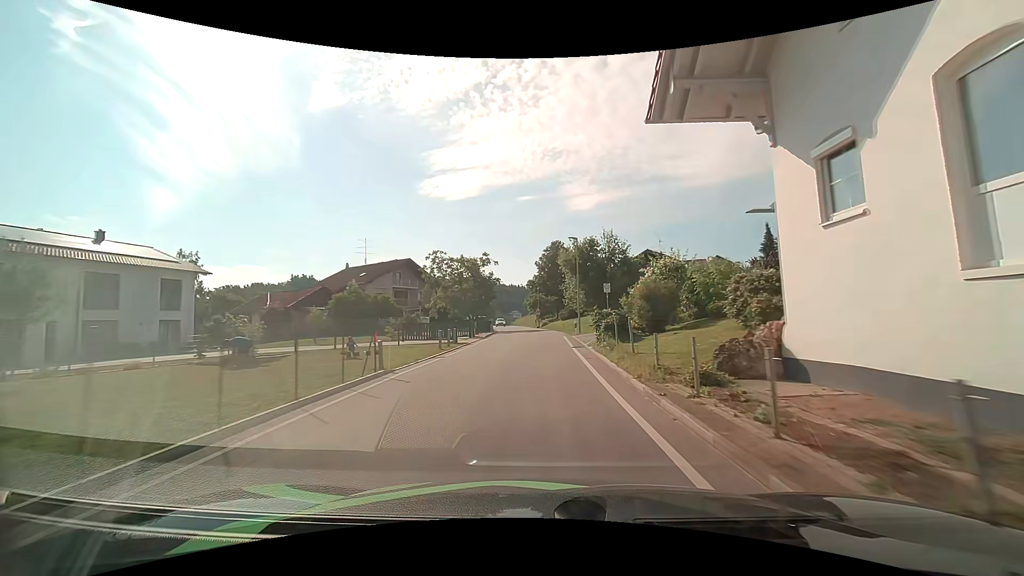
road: tertiary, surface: asphalt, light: Day
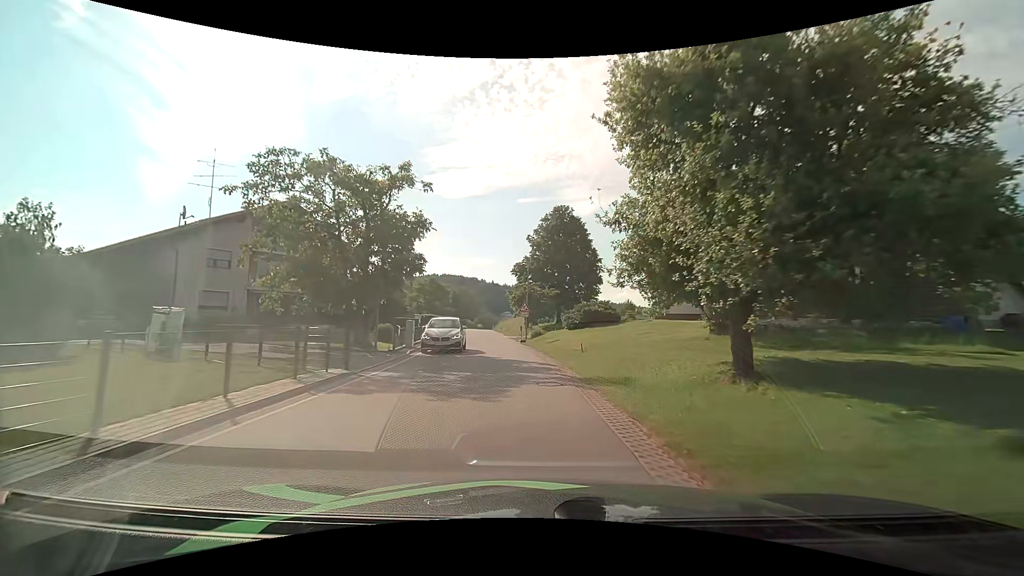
(+0.5, +32.8) m; +1°
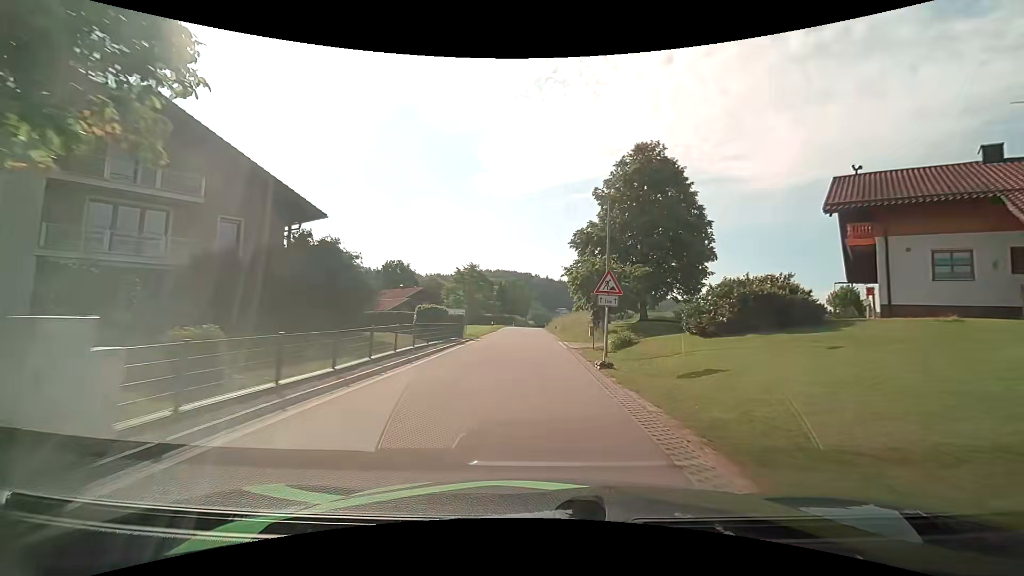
(-1.2, +20.4) m; -6°
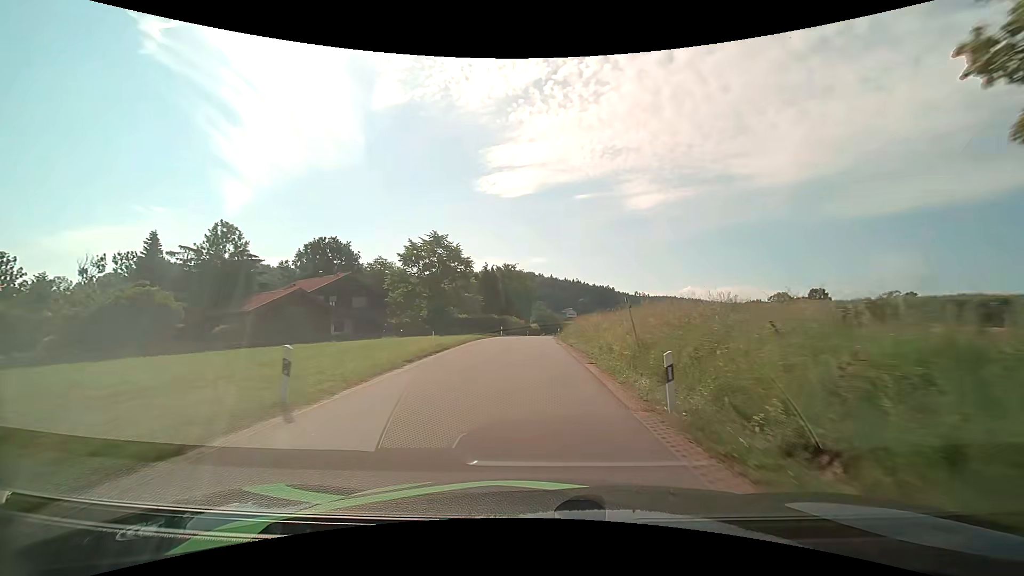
(-0.7, +39.7) m; -1°
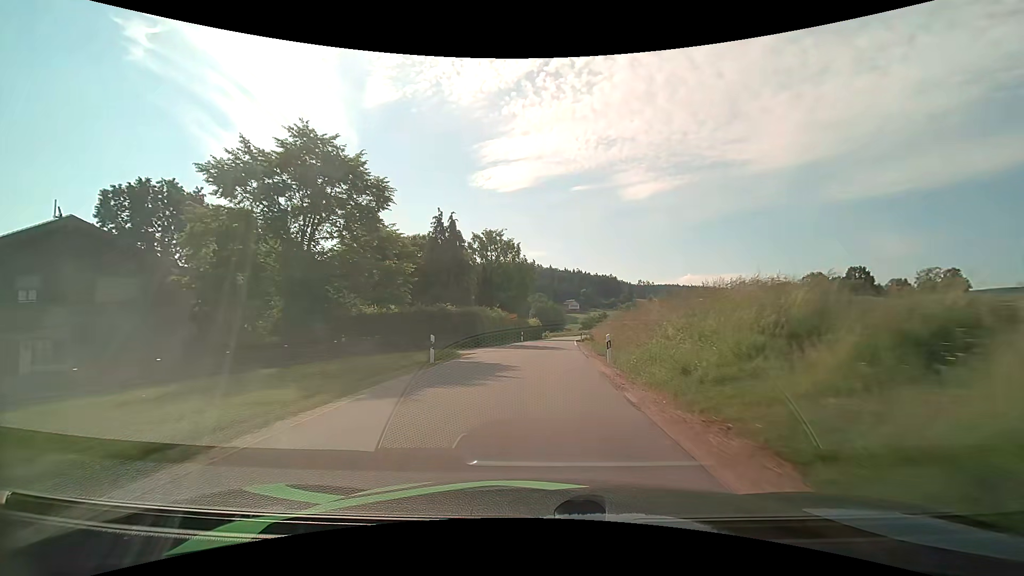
(-0.2, +34.5) m; 0°
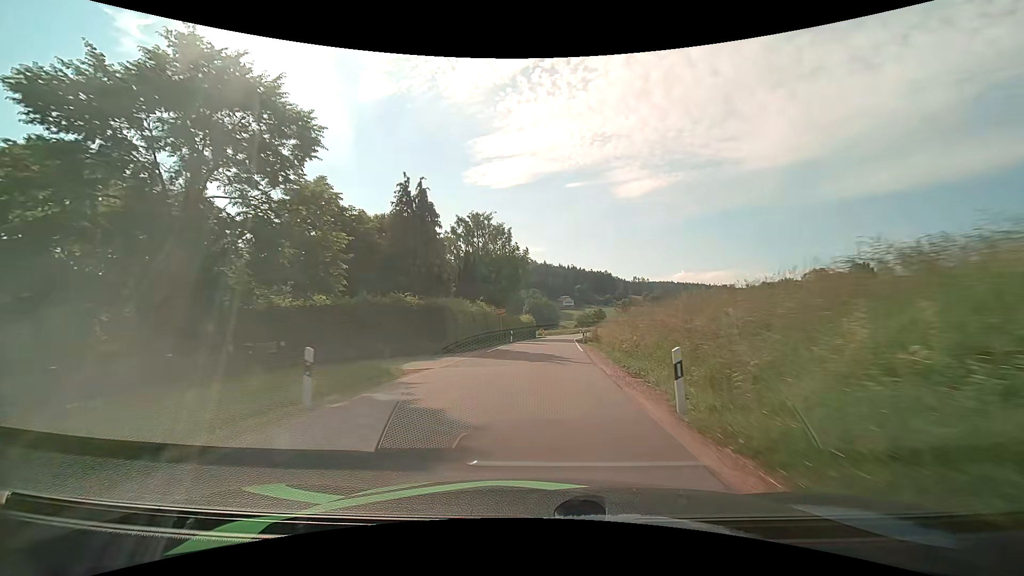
(+0.1, +8.7) m; +1°
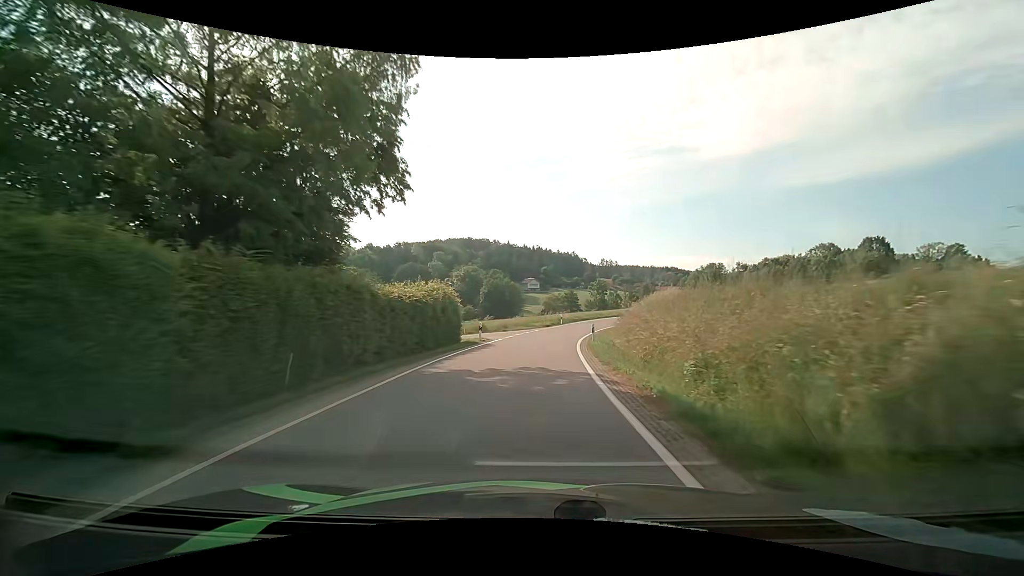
(+1.7, +43.0) m; +4°
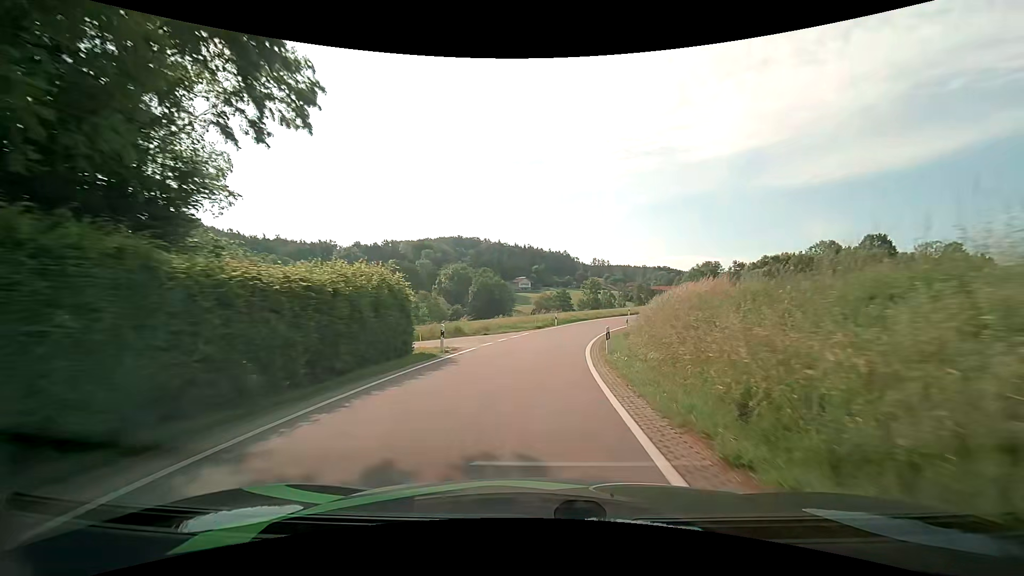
(0.0, +8.4) m; +1°
(0, +10) (+1, +20) (+2, +30) (+4, +40) (+8, +49) (+12, +58) (+17, +67) (+24, +74) (+30, +82) (+38, +89) m
